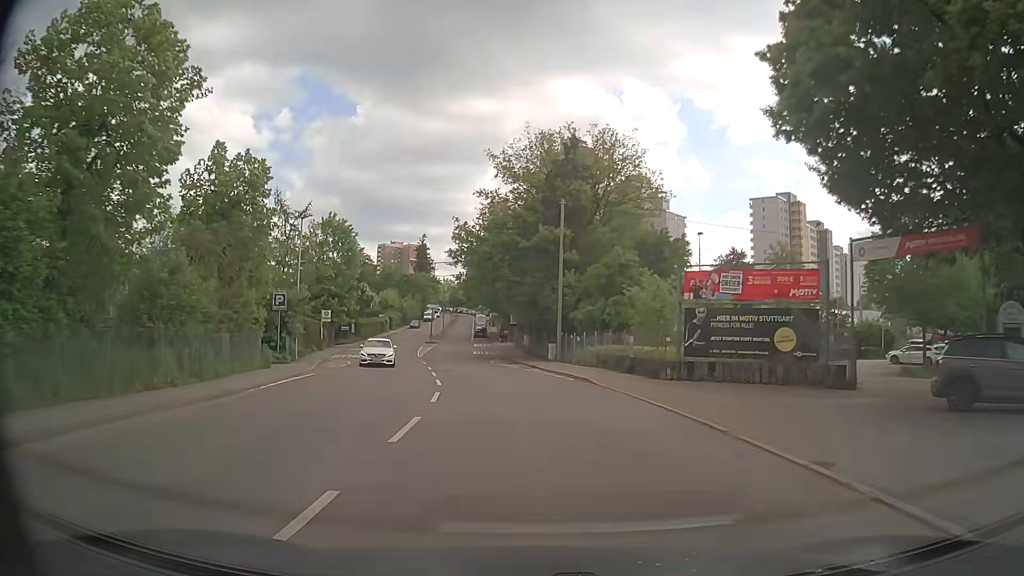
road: secondary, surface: asphalt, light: Day
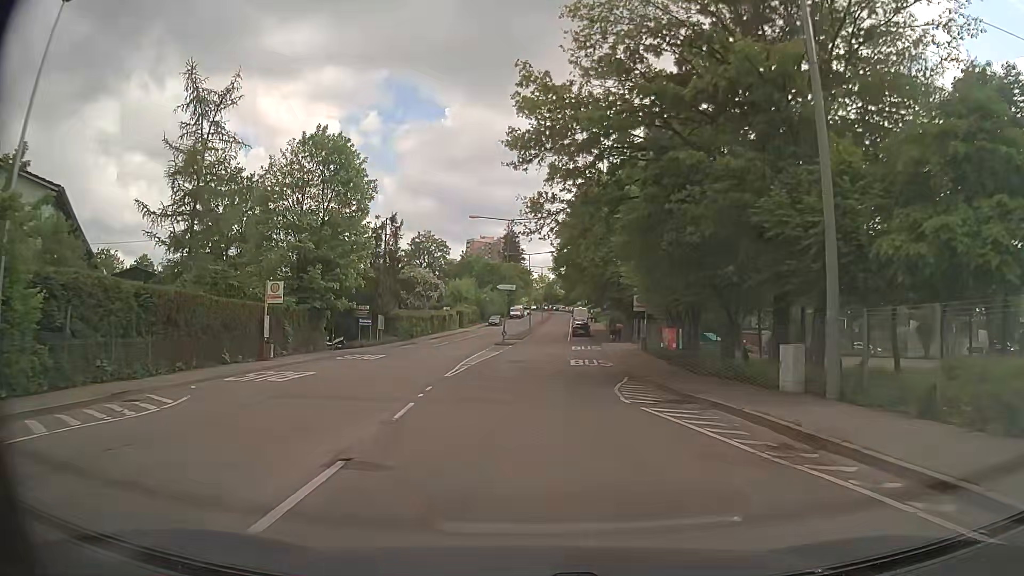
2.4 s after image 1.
(-2.2, +29.0) m; -8°
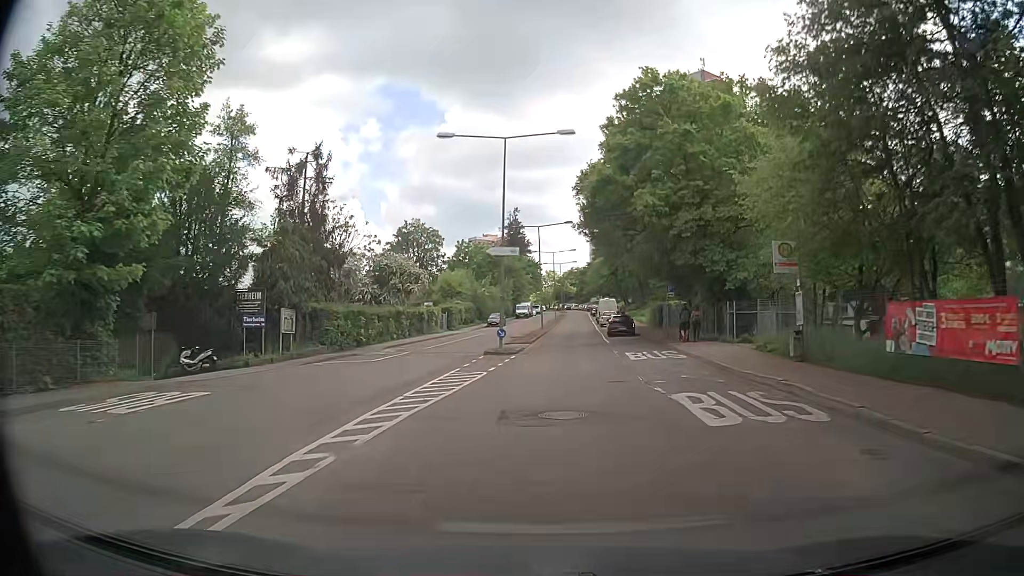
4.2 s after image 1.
(-0.6, +22.2) m; 0°
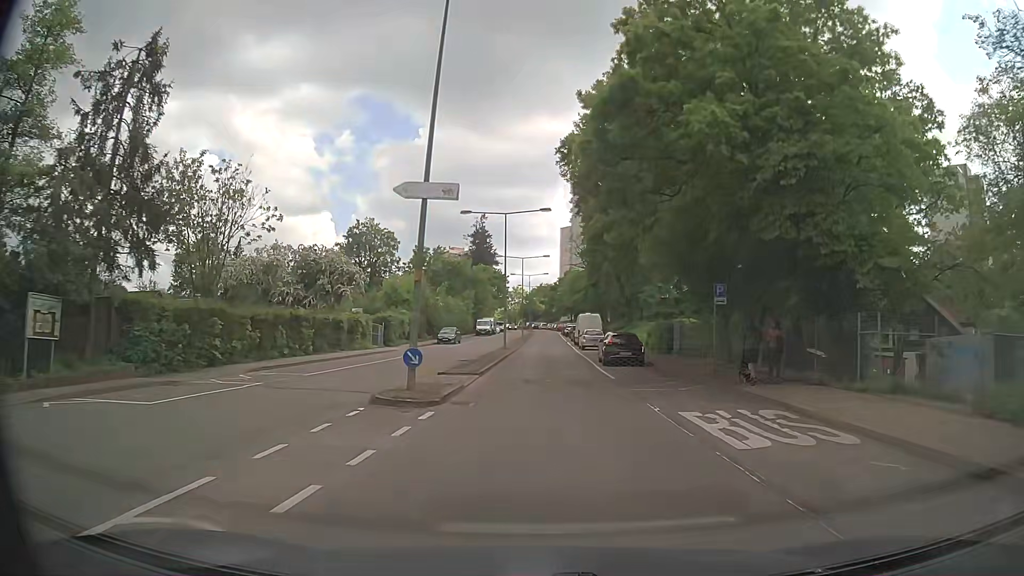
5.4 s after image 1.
(+0.1, +15.0) m; +2°
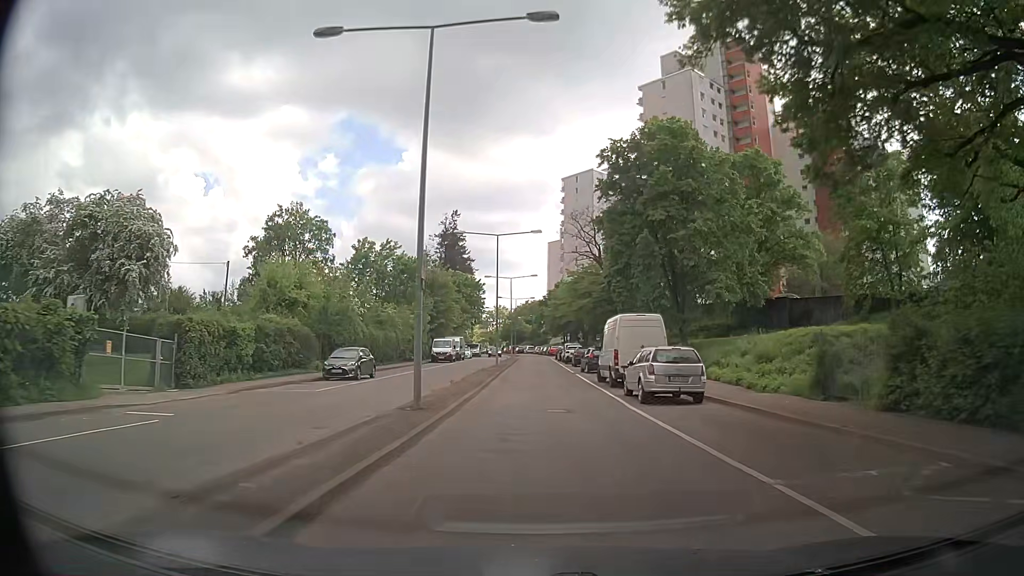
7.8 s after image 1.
(+0.5, +30.6) m; +1°
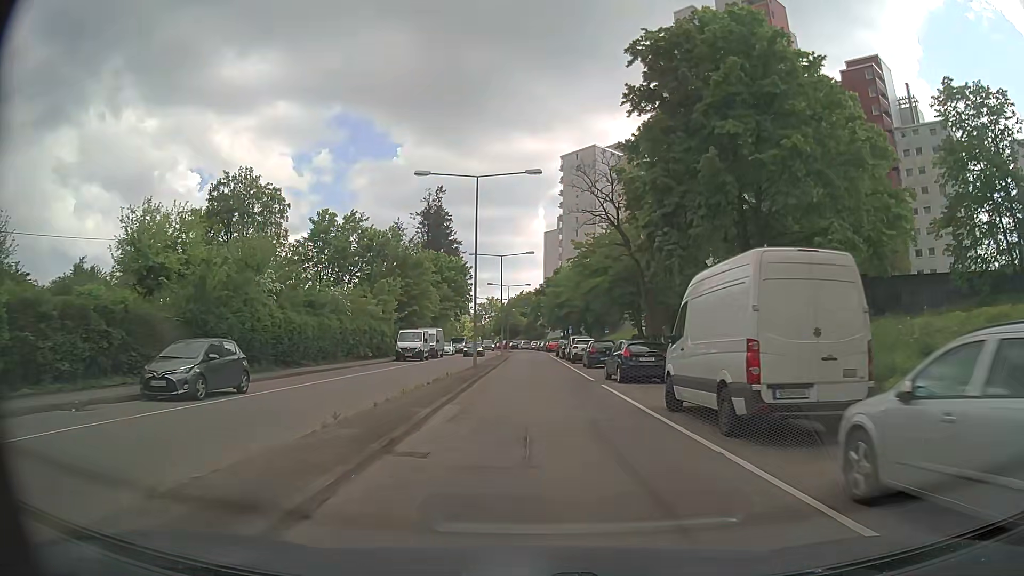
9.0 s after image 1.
(+0.2, +15.1) m; +1°
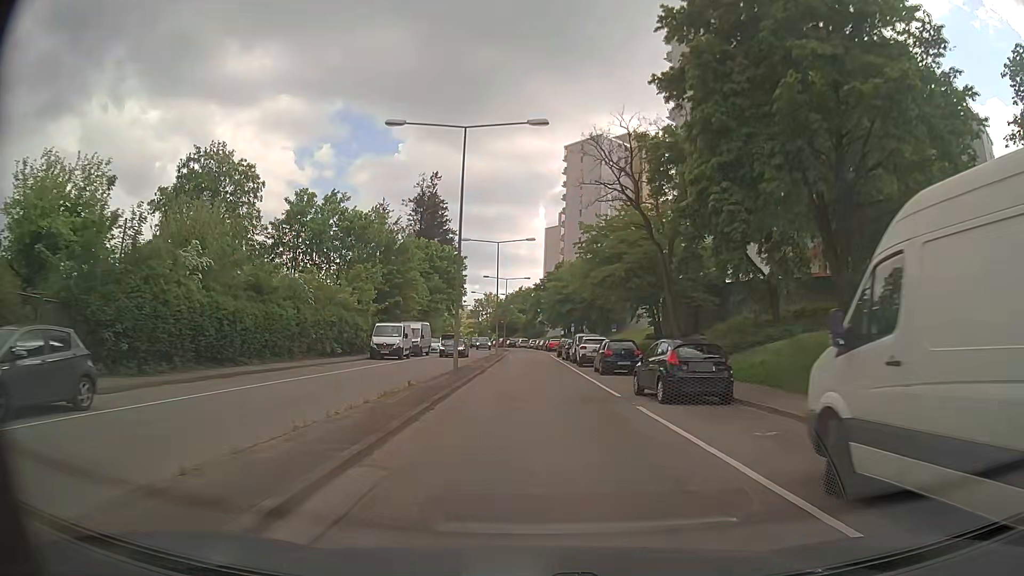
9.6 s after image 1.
(0.0, +7.5) m; 0°
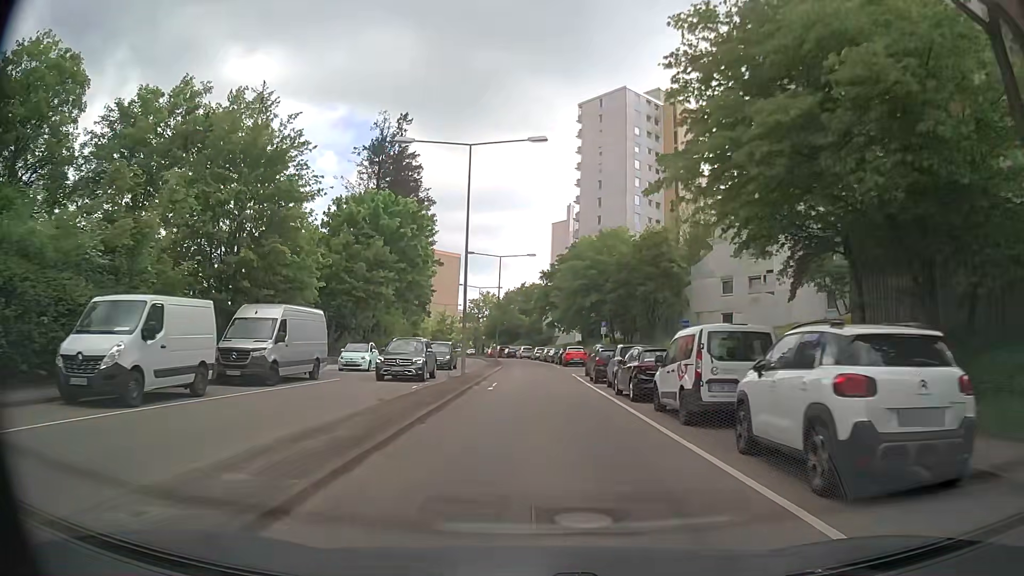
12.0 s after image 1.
(+0.2, +29.6) m; 0°
(0, +10) (0, +20) (0, +30) (0, +40) (0, +50) (0, +60) (-1, +70) (-2, +80) (-4, +90) (-6, +100) m
